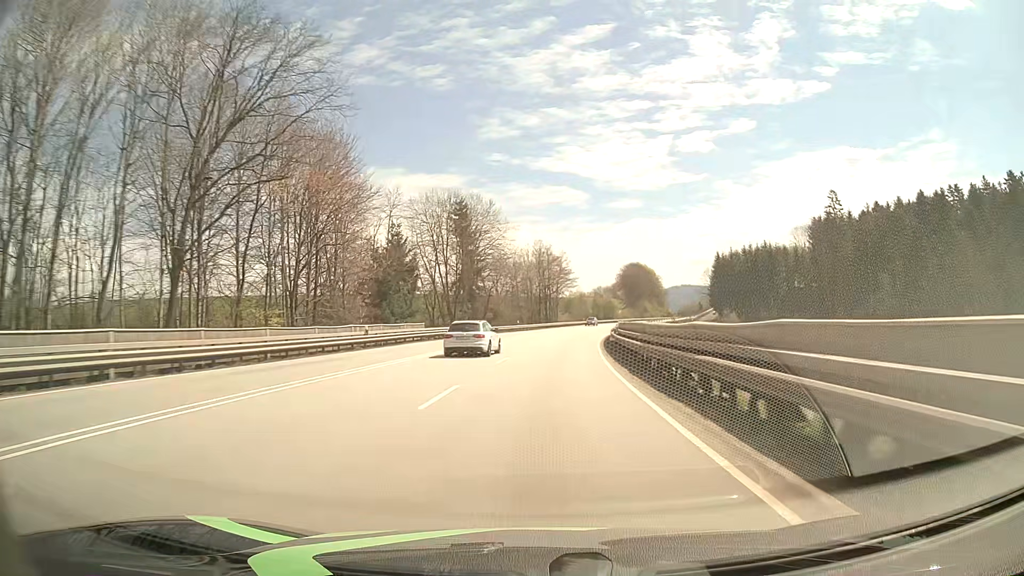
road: primary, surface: asphalt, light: Day
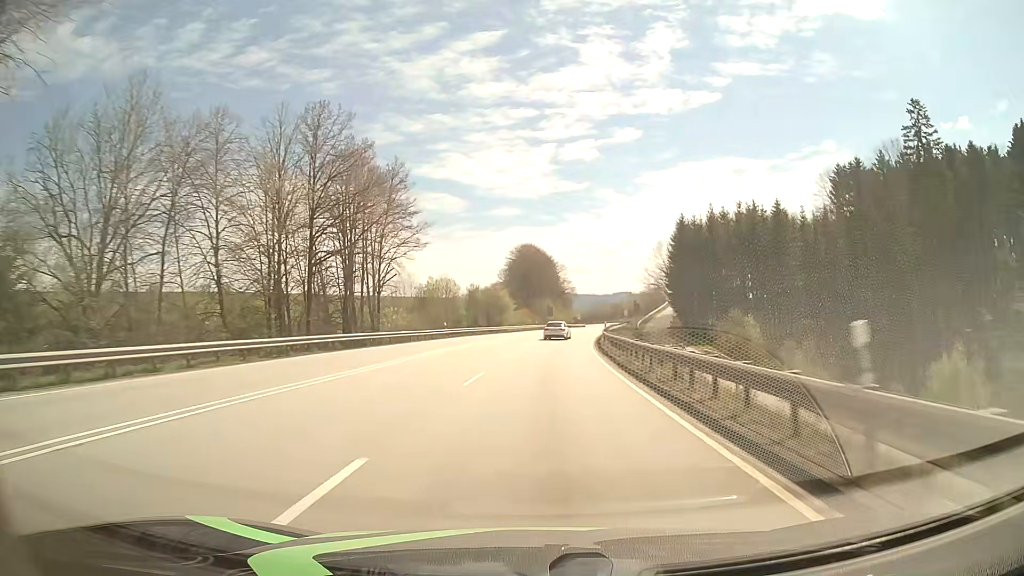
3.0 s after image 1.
(+7.0, +78.7) m; +10°
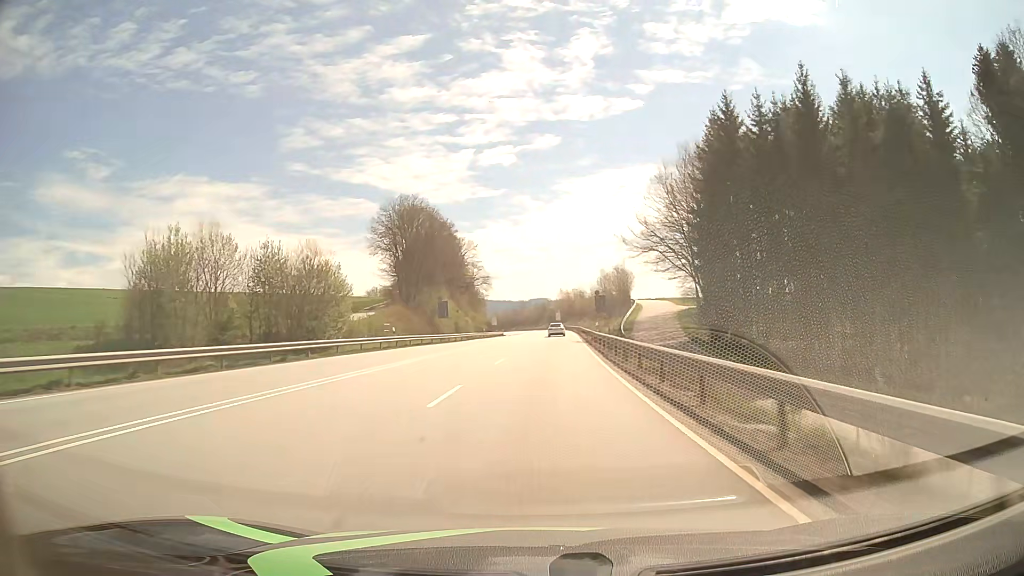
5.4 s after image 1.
(+4.1, +63.0) m; +7°
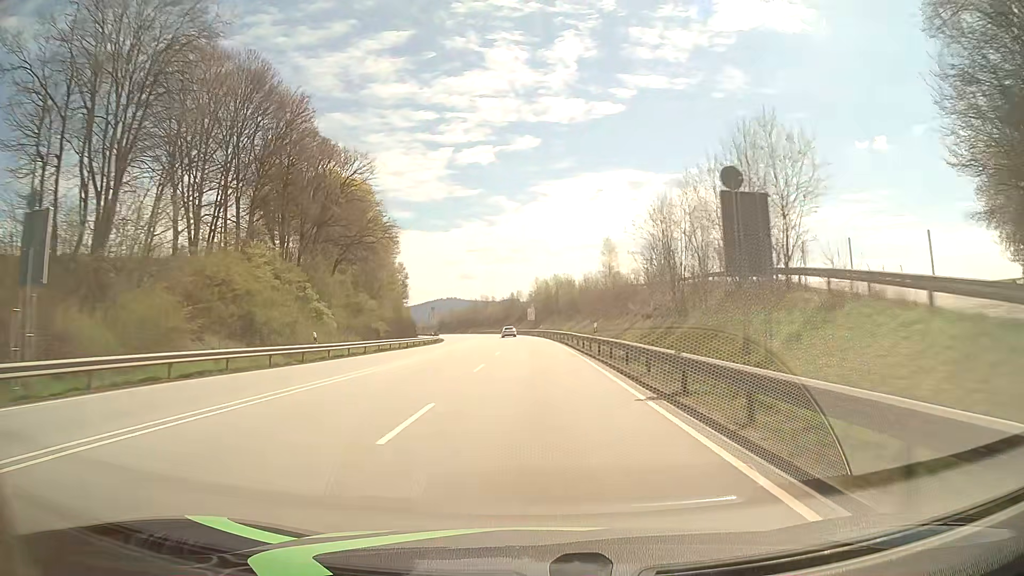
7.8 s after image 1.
(+2.5, +63.1) m; +3°
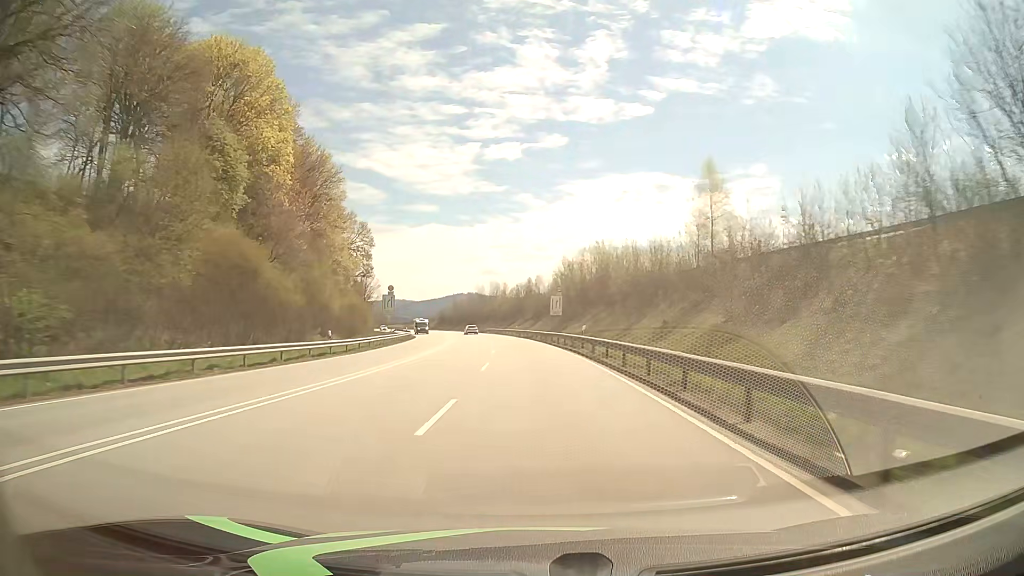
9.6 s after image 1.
(-0.4, +47.4) m; -1°
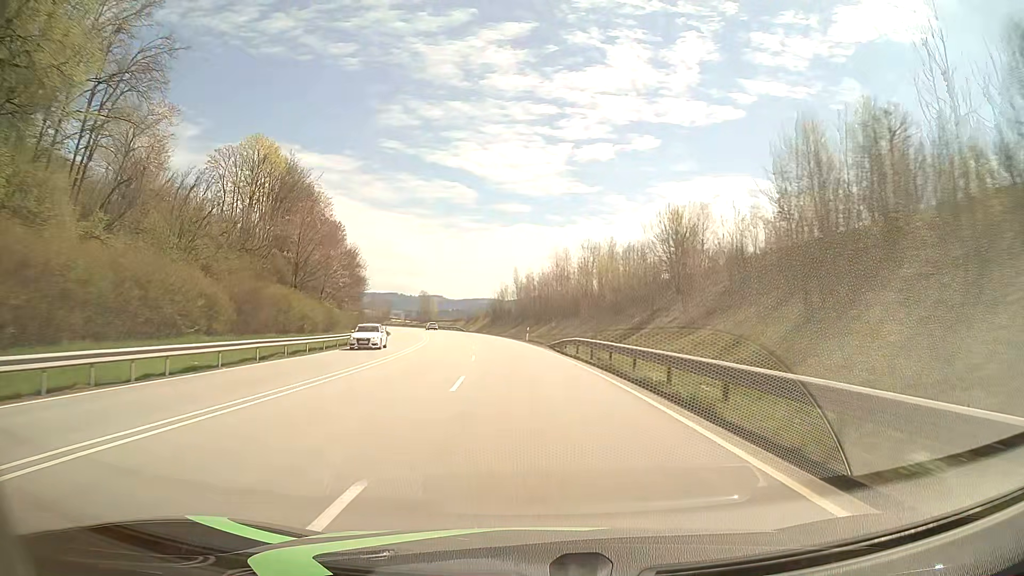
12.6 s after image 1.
(-4.8, +78.9) m; -7°
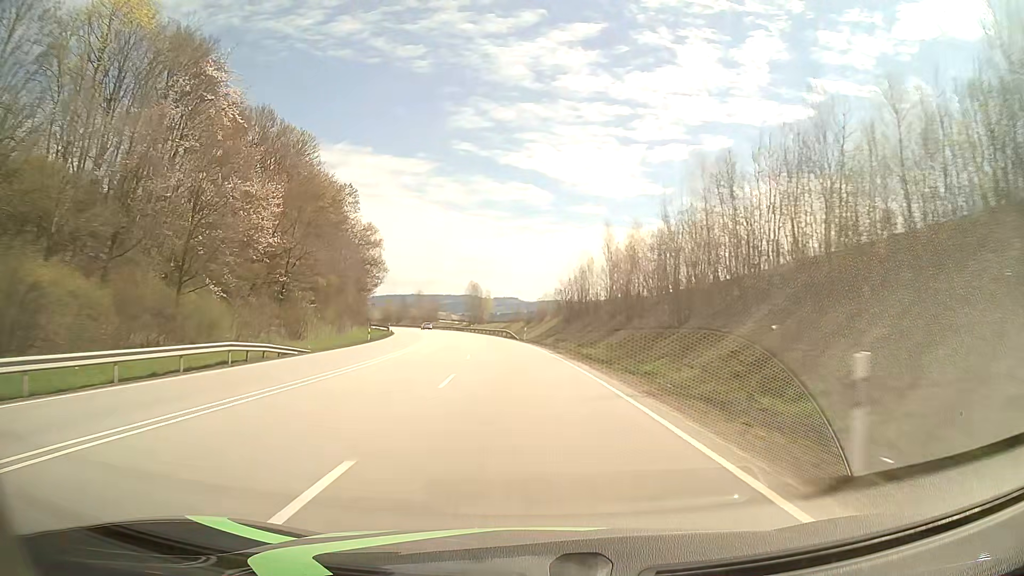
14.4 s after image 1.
(-2.6, +47.5) m; -6°
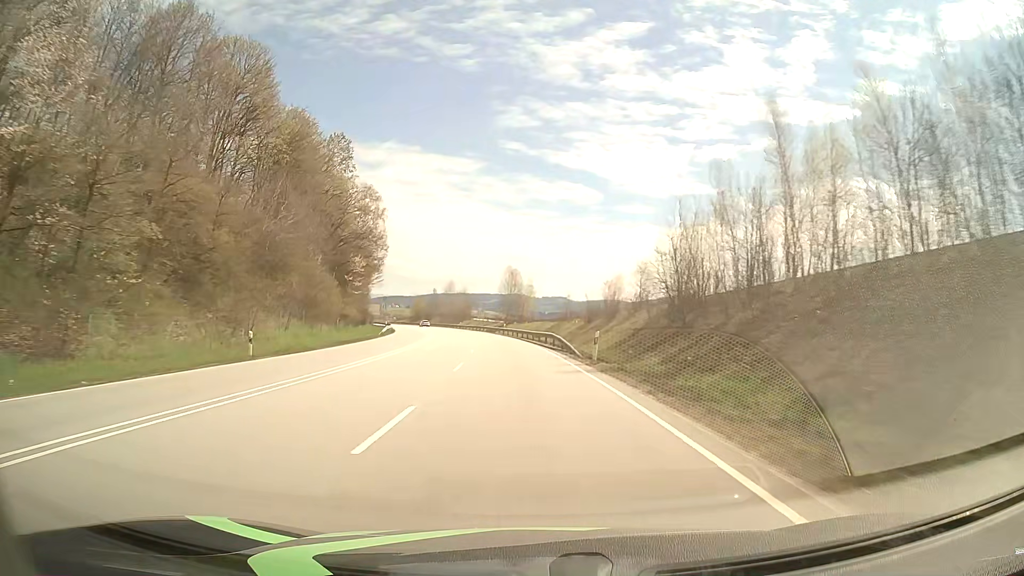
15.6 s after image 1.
(-1.2, +31.7) m; -4°
